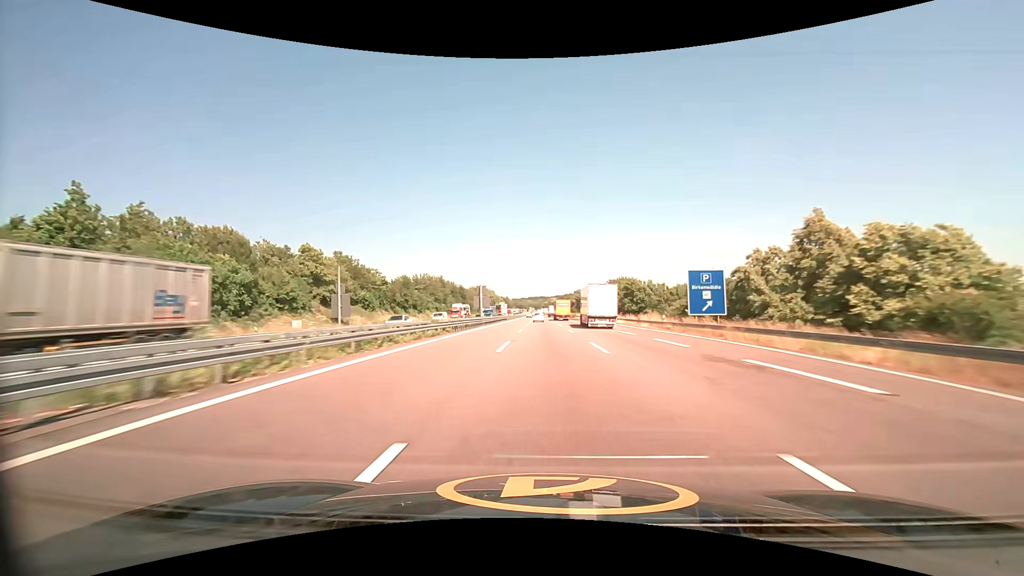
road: motorway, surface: asphalt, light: Day
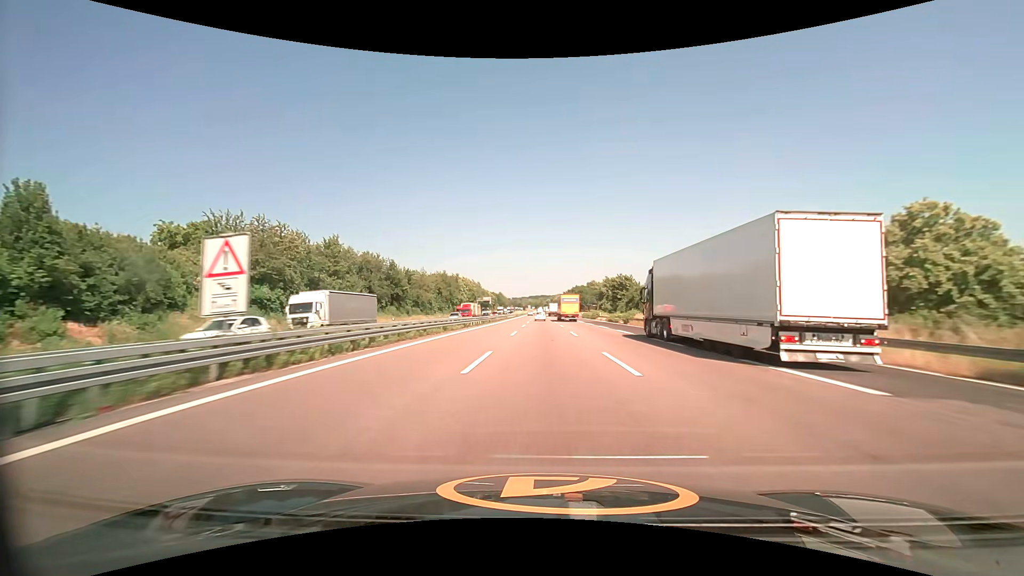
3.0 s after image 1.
(+0.1, +95.5) m; 0°
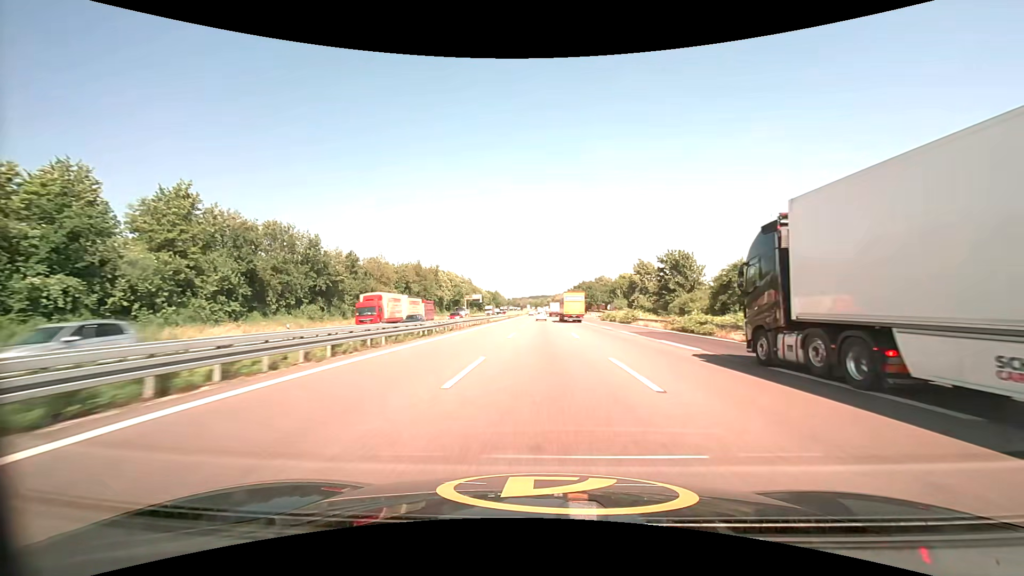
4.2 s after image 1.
(0.0, +37.6) m; 0°
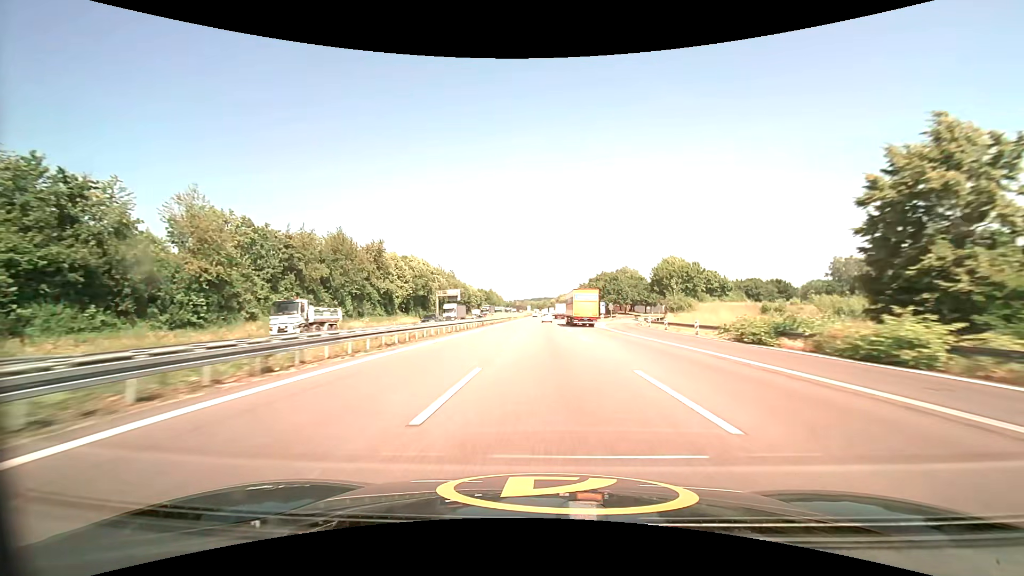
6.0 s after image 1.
(-0.2, +56.5) m; 0°
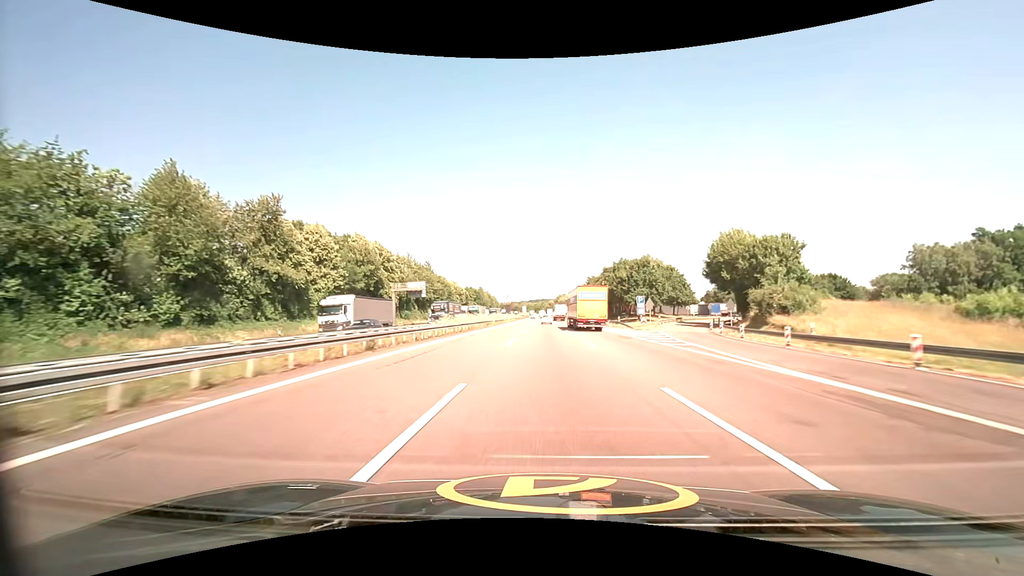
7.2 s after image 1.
(+0.2, +38.4) m; 0°
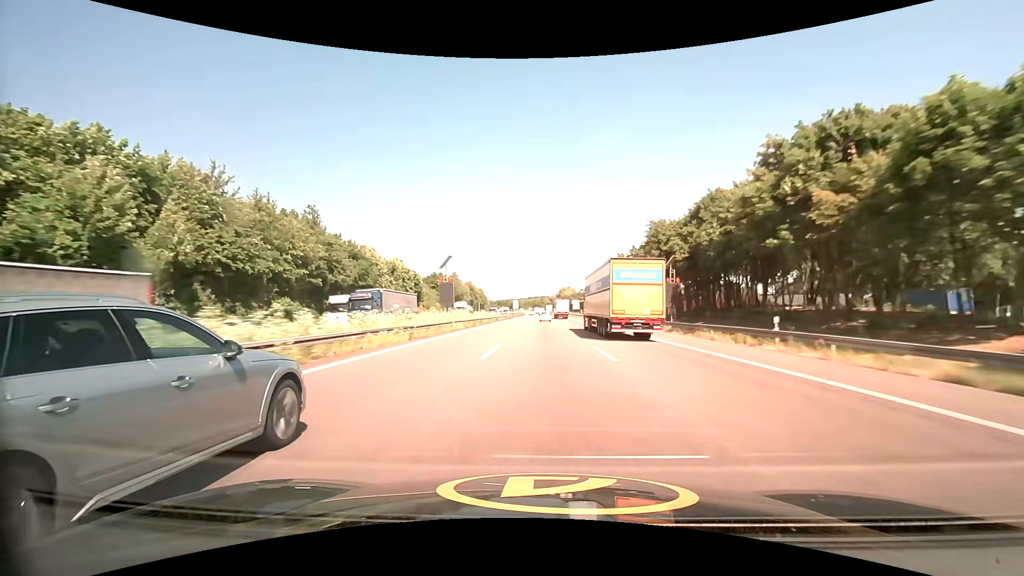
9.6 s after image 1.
(+0.2, +79.2) m; 0°
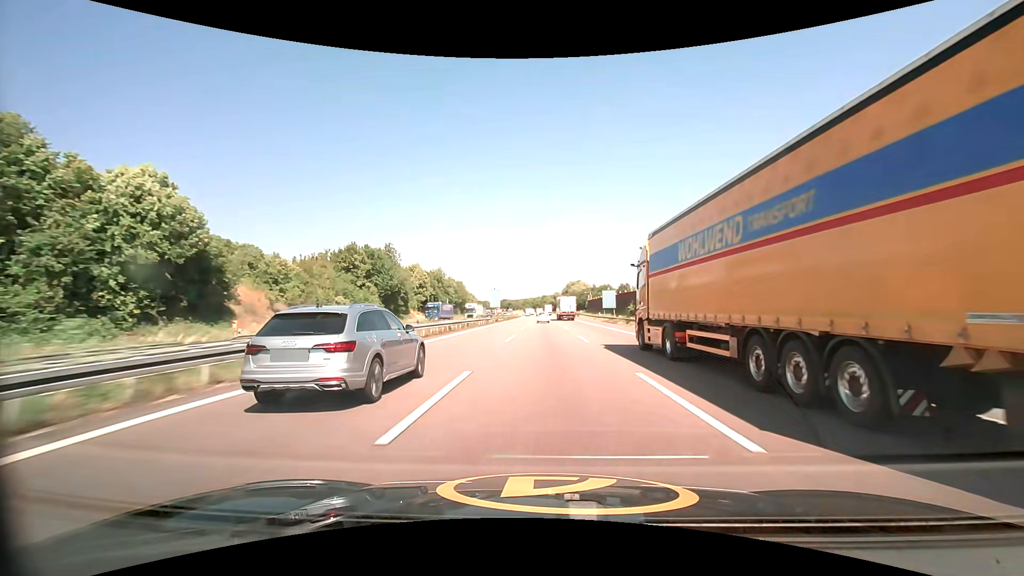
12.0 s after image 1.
(-0.3, +80.2) m; 0°
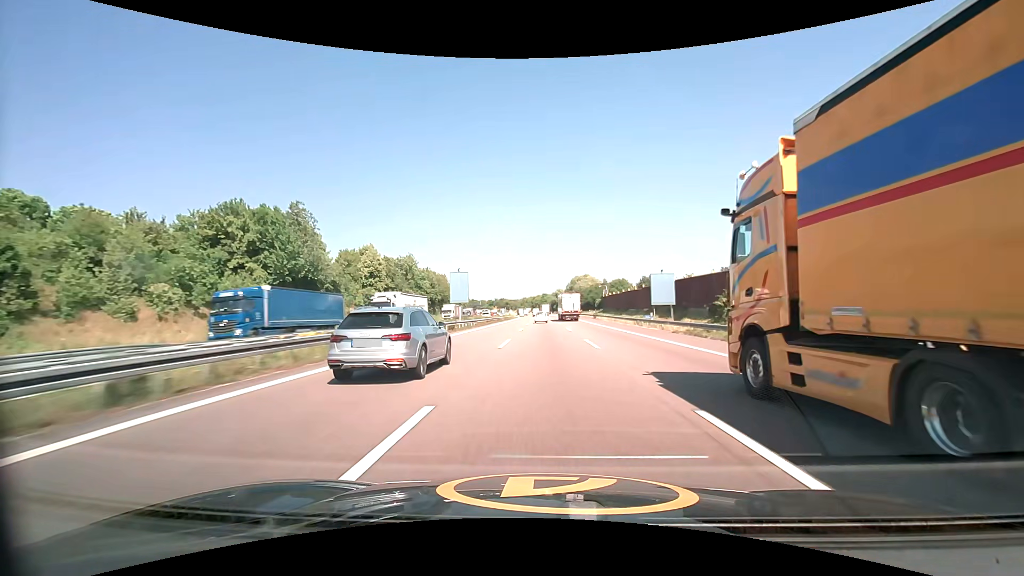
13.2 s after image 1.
(-0.1, +39.9) m; 0°
(0, +10) (0, +20) (0, +30) (0, +40) (0, +50) (0, +60) (0, +70) (0, +80) (0, +90) (0, +100) m
